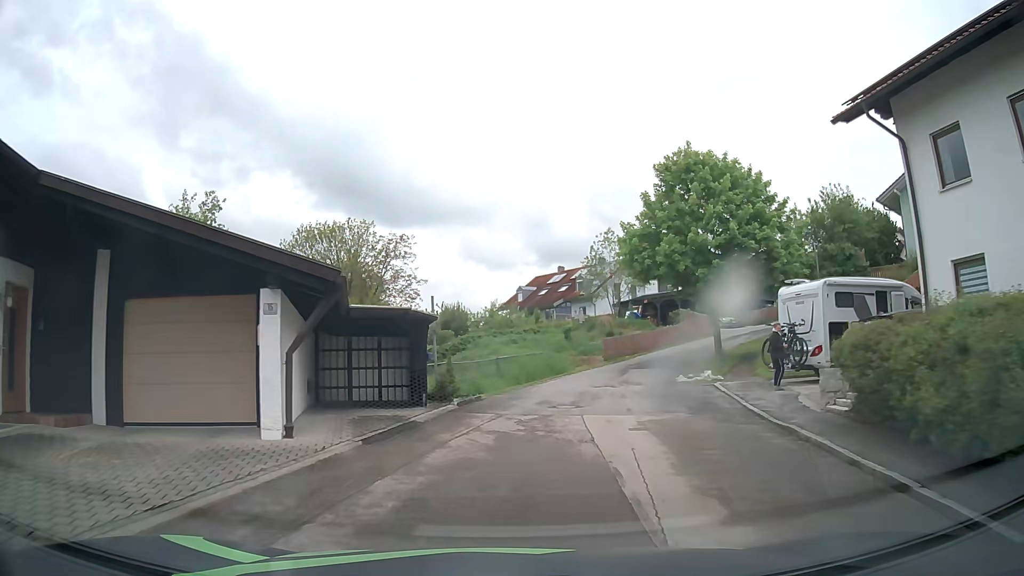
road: residential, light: Day
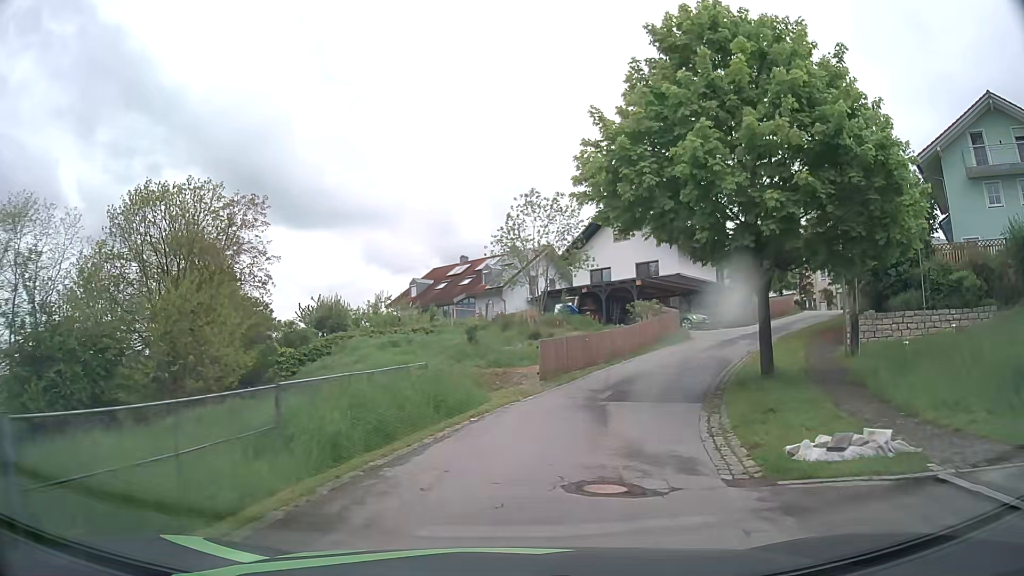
(+0.9, +15.0) m; +8°
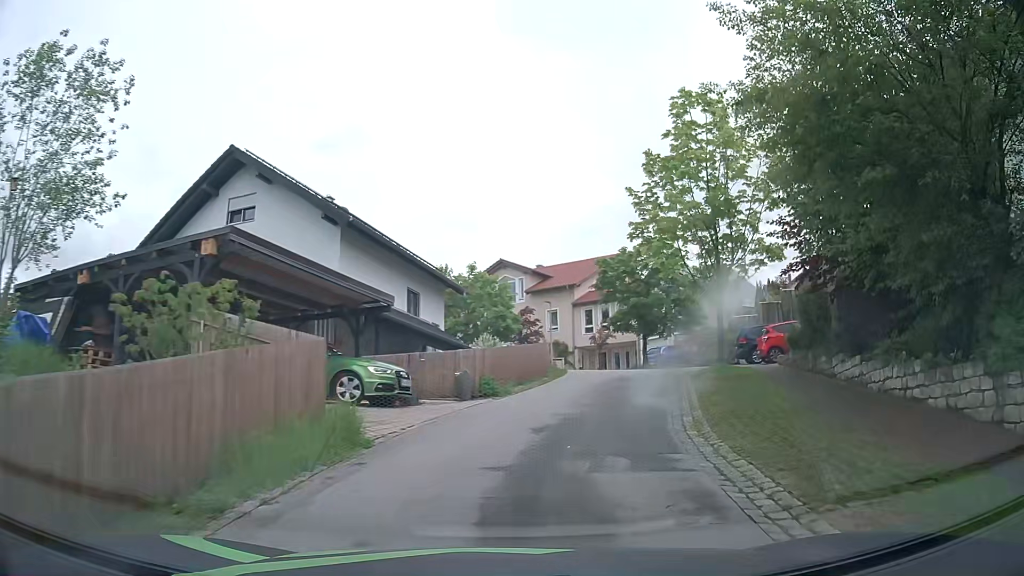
(+5.0, +22.5) m; +28°
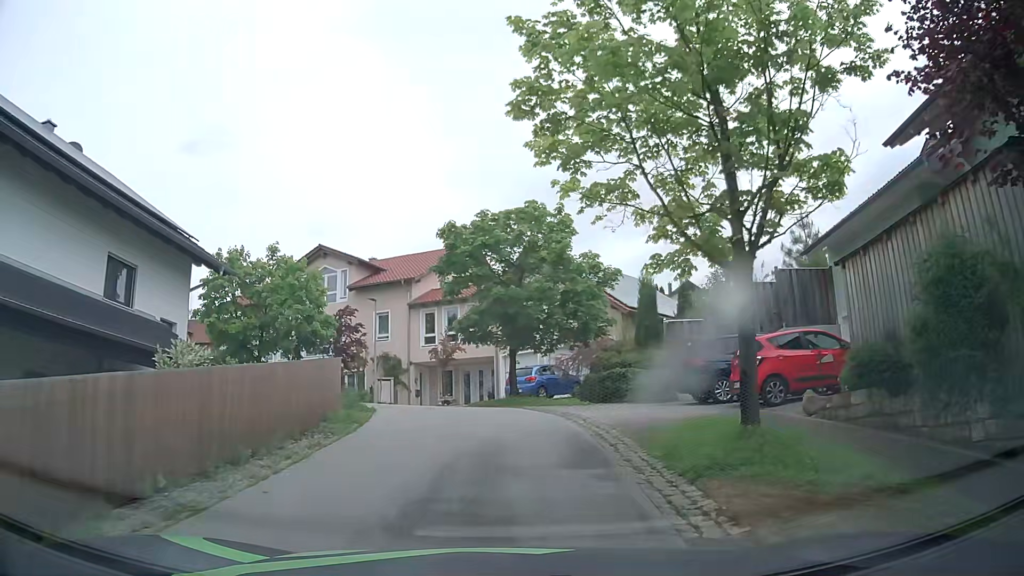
(+1.7, +12.8) m; +13°
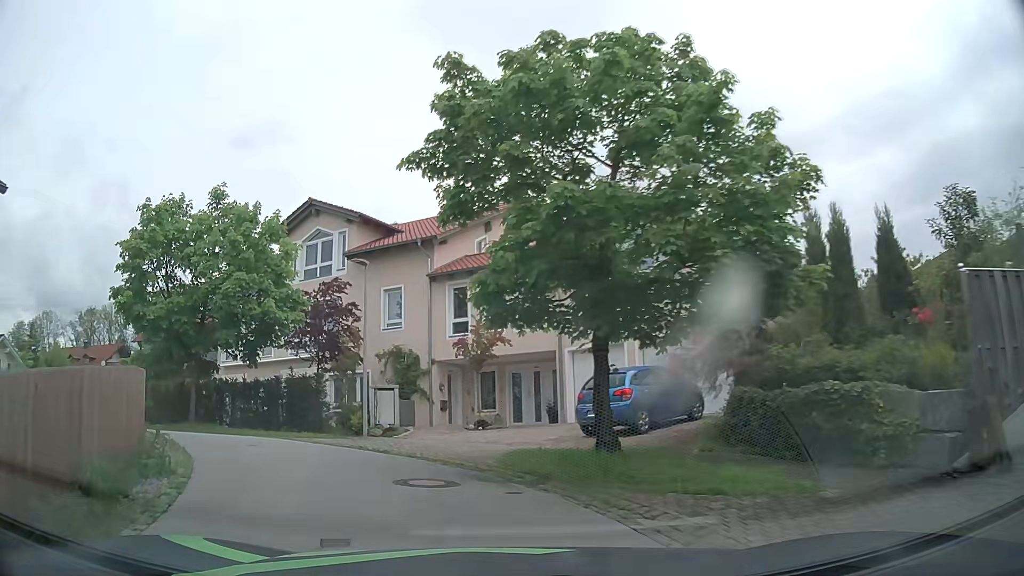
(+0.1, +12.2) m; -3°
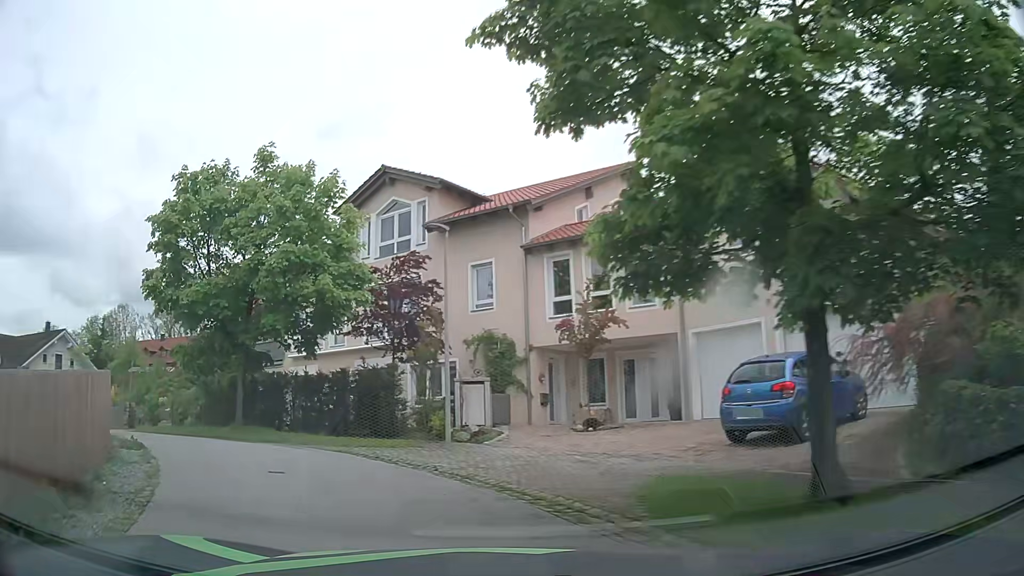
(-0.3, +3.9) m; -8°
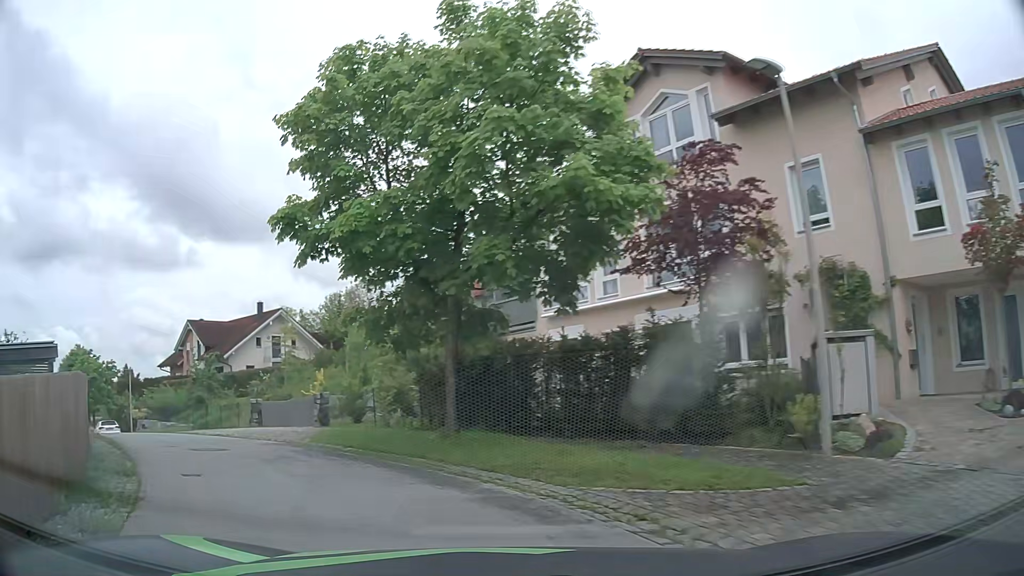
(-1.4, +7.5) m; -22°
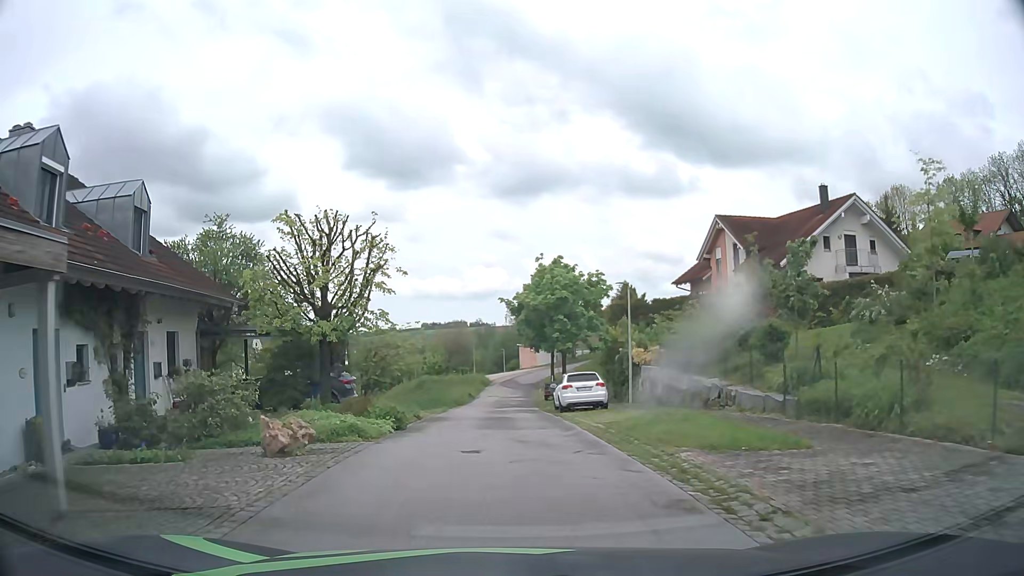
(-10.2, +17.9) m; -46°
